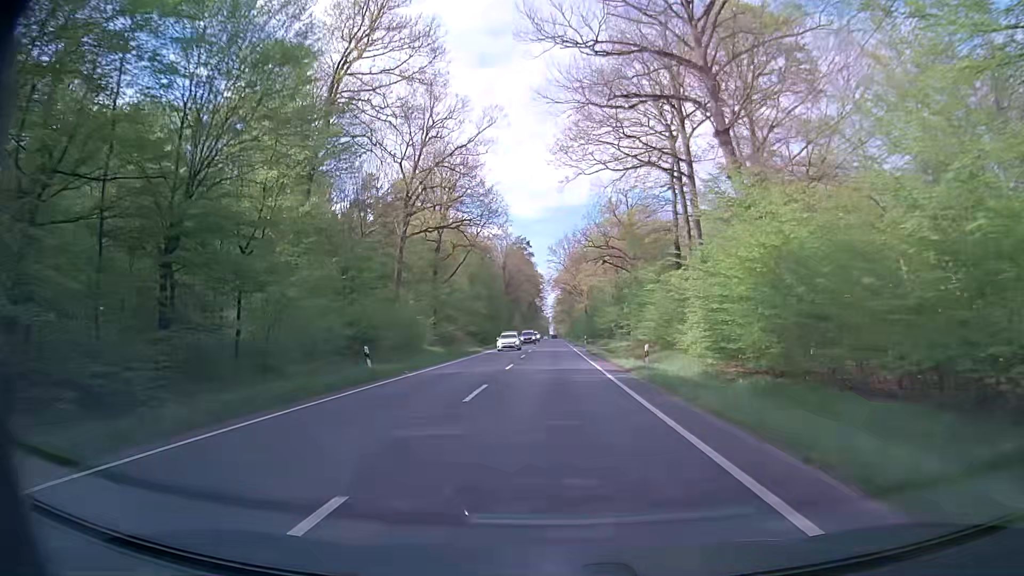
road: primary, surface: asphalt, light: Day
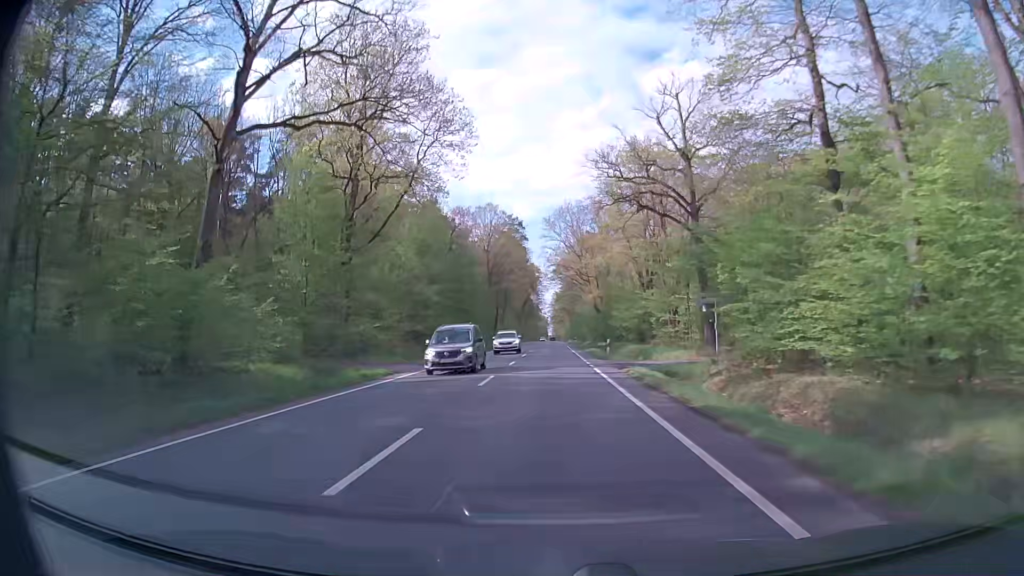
(+0.1, +32.1) m; 0°
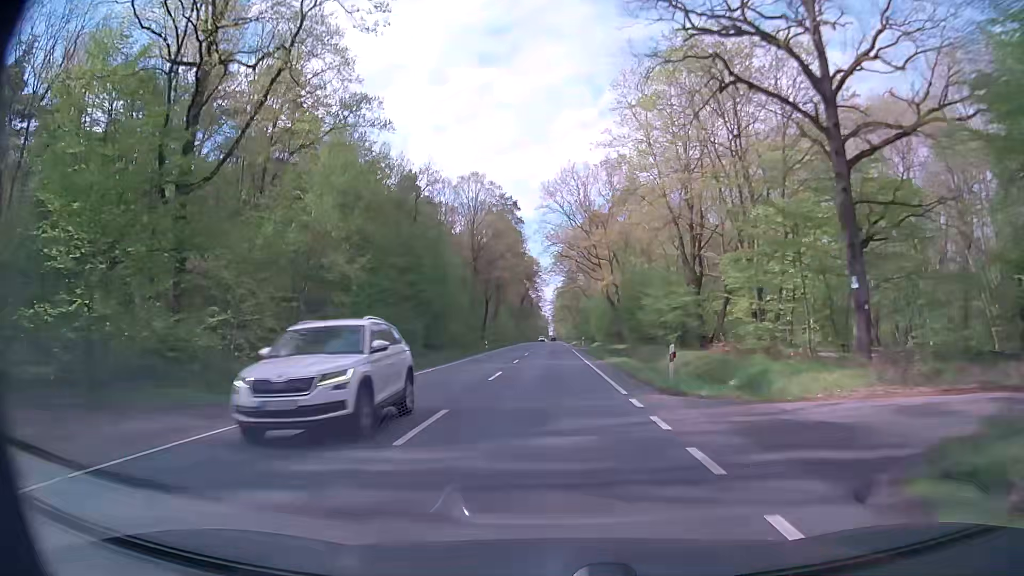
(-0.1, +21.4) m; 0°
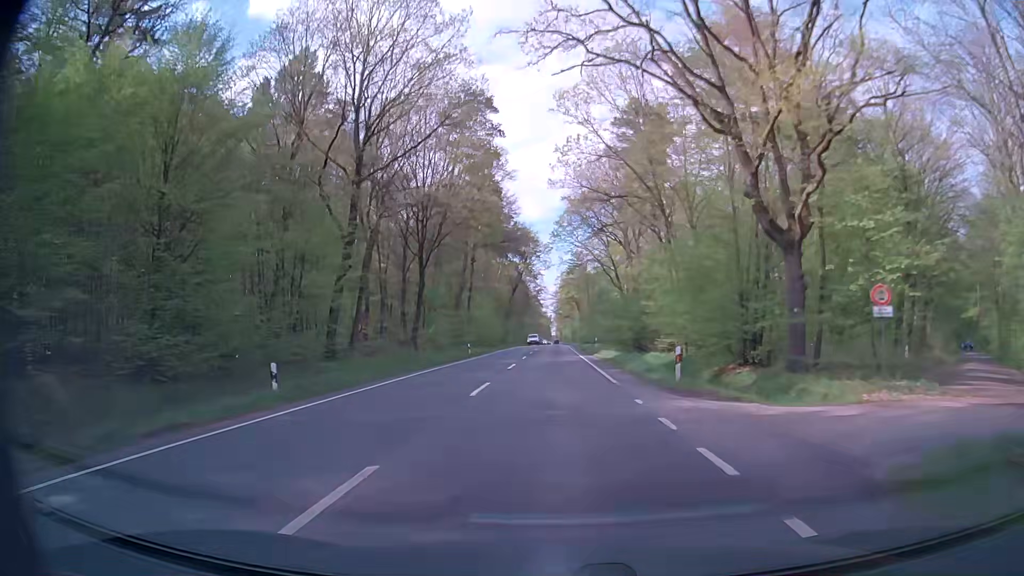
(-0.2, +53.7) m; 0°
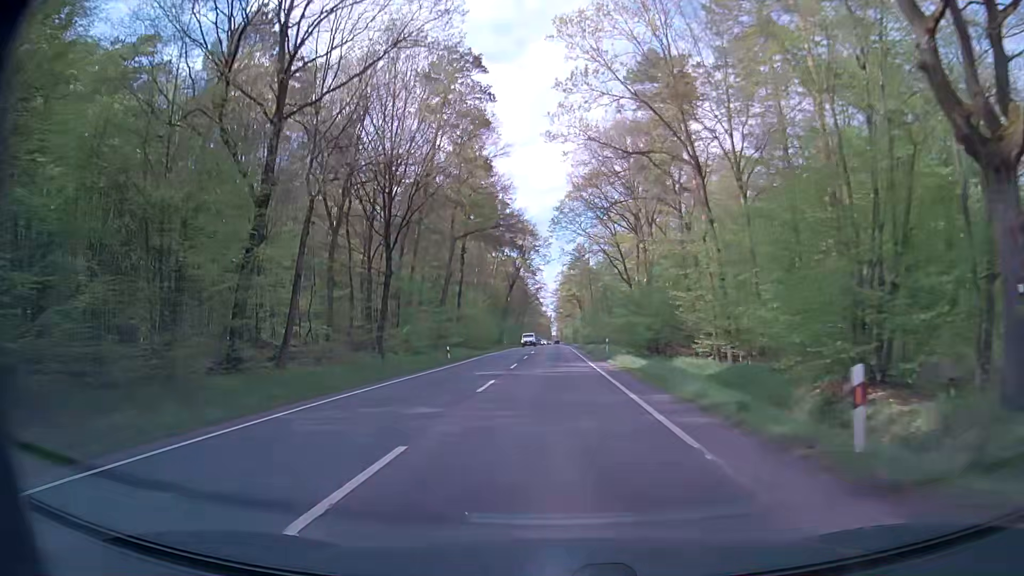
(0.0, +10.7) m; 0°
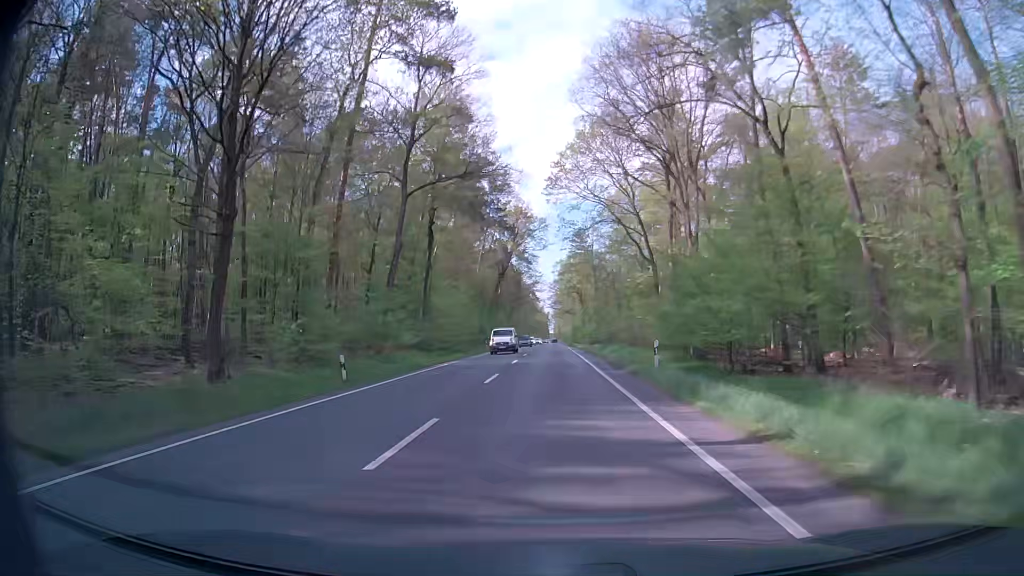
(0.0, +21.5) m; 0°
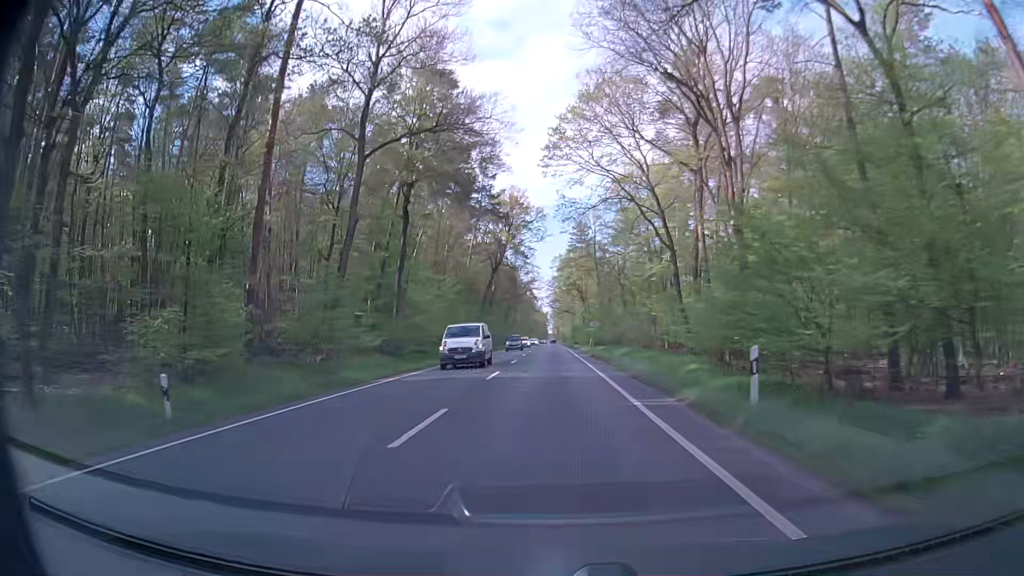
(0.0, +10.7) m; 0°
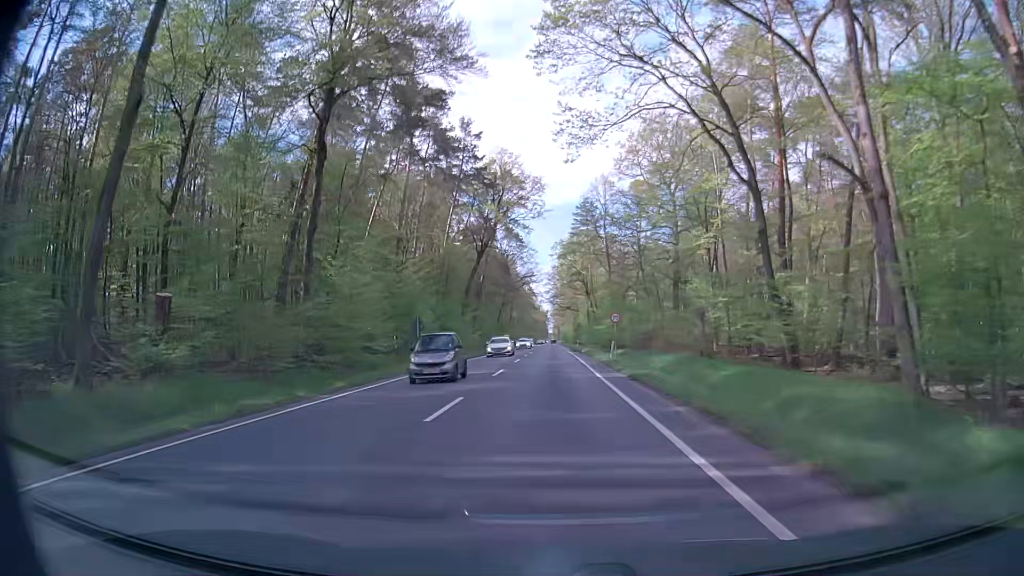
(-0.1, +21.5) m; -1°
(0, +10) (0, +20) (0, +30) (0, +40) (0, +50) (0, +60) (0, +70) (0, +80) (0, +90) (0, +100) m
